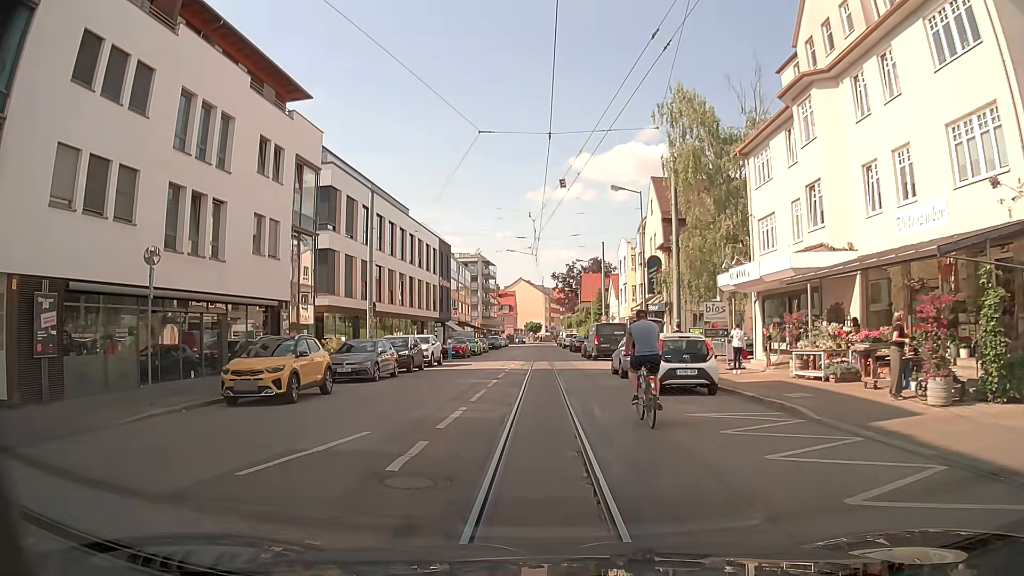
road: tertiary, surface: asphalt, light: Day
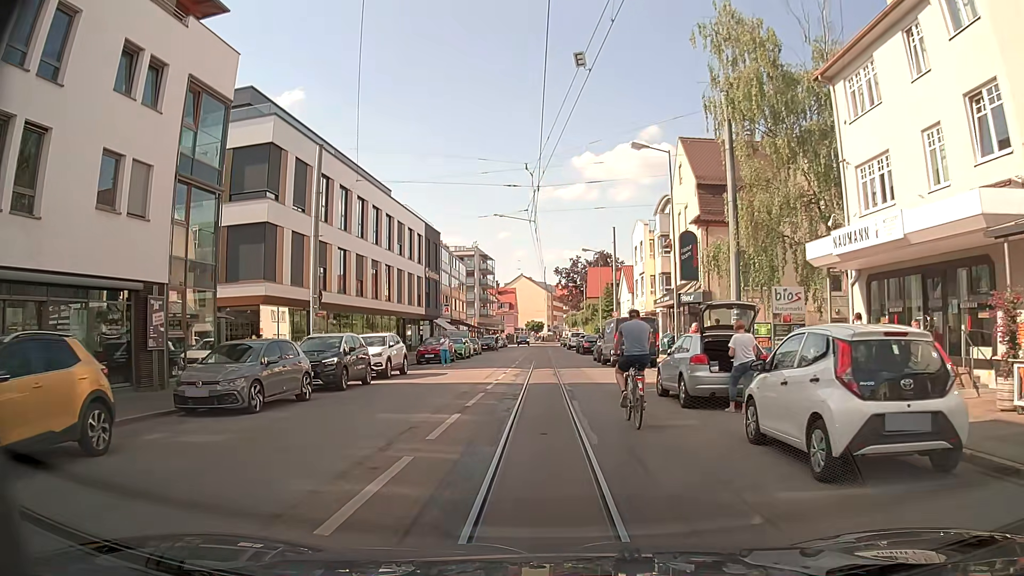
(+0.1, +10.0) m; -1°
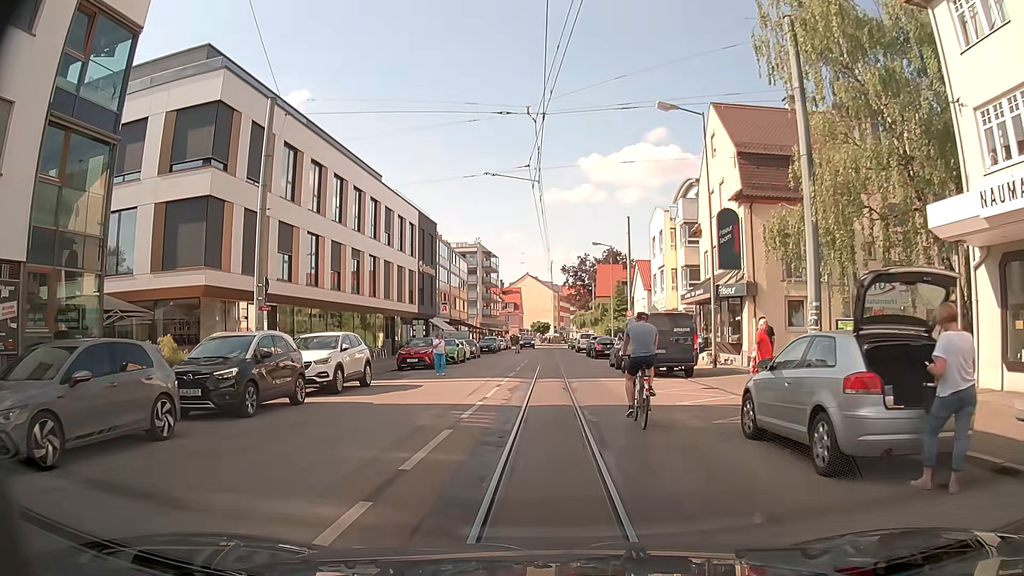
(+0.1, +6.5) m; 0°
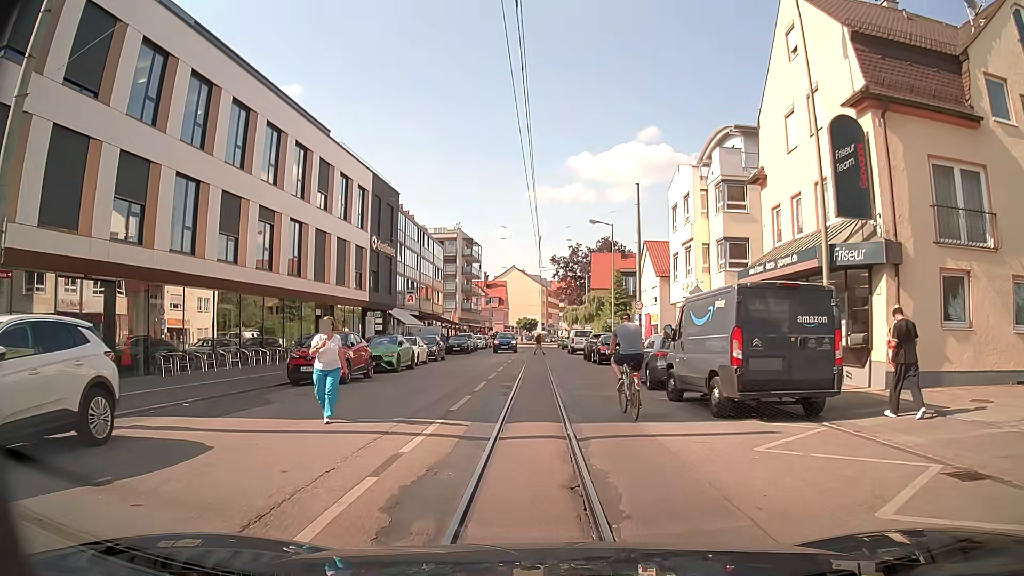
(+0.2, +12.6) m; +2°
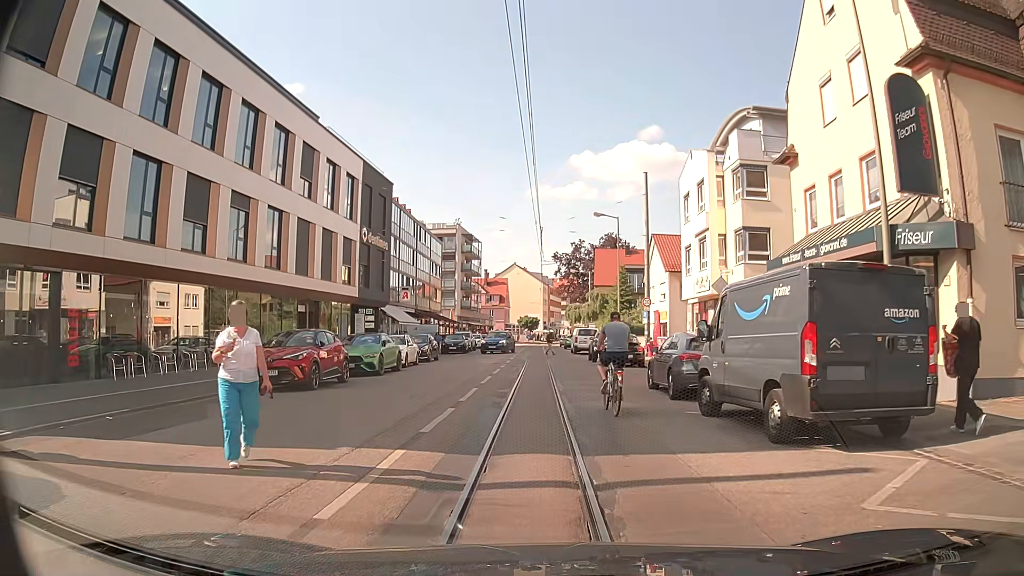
(0.0, +3.0) m; +1°
(0, +10) (-1, +20) (-1, +30) (-1, +40) (-2, +50) (-2, +60) (-2, +70) (-3, +80) (-3, +90) (-2, +100) m
